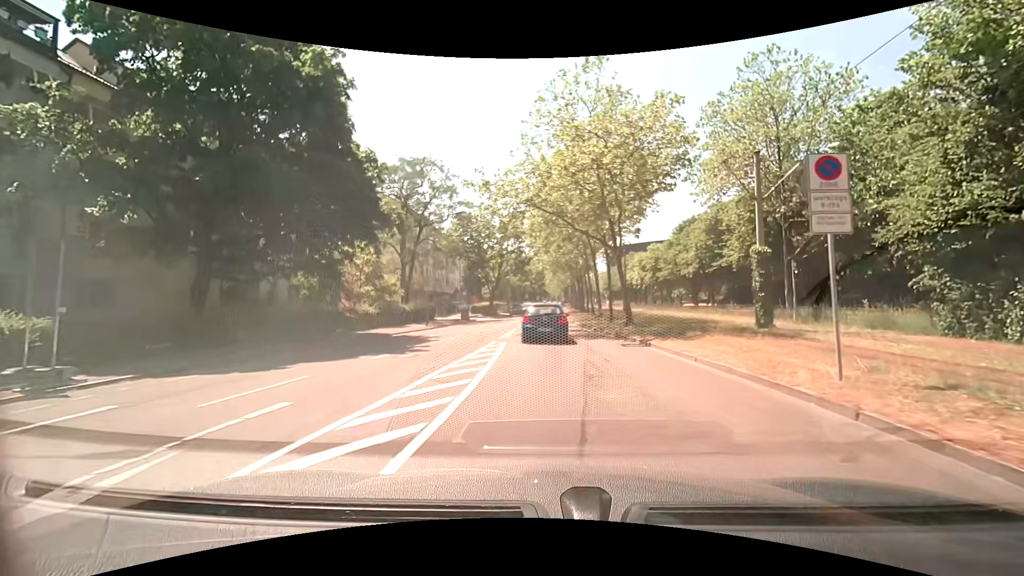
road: residential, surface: asphalt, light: Day
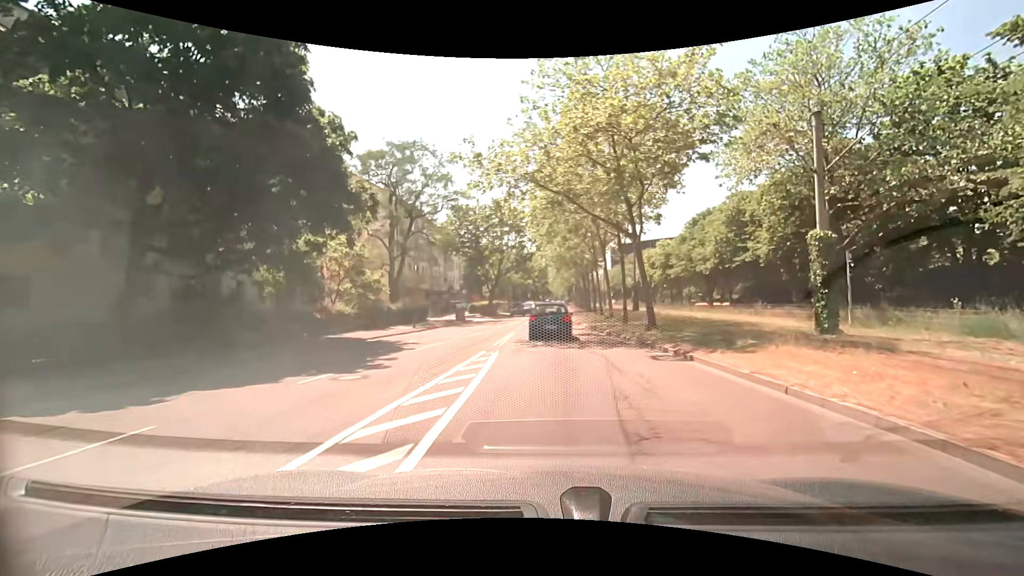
(0.0, +4.2) m; -1°
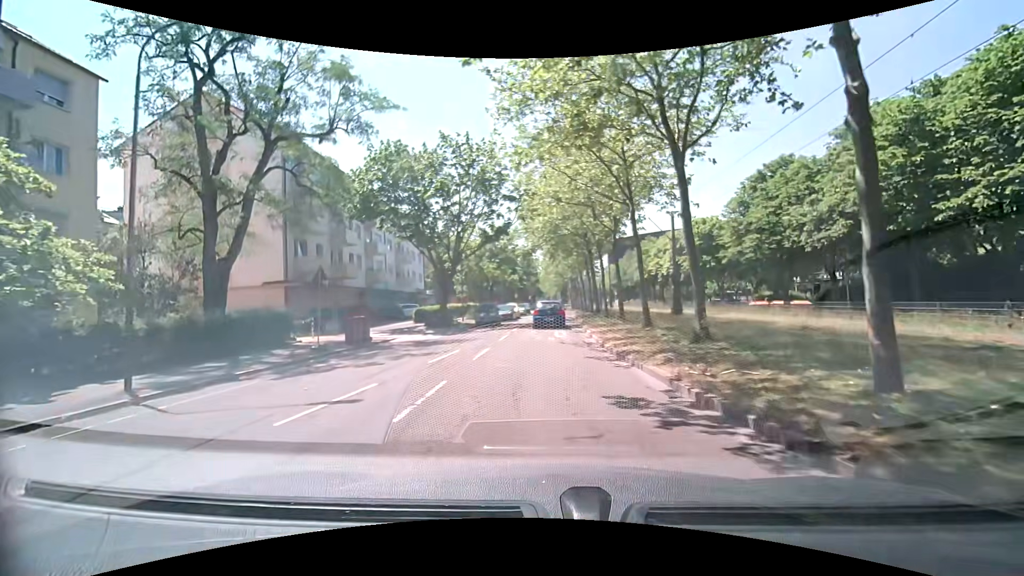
(+0.4, +21.2) m; +1°
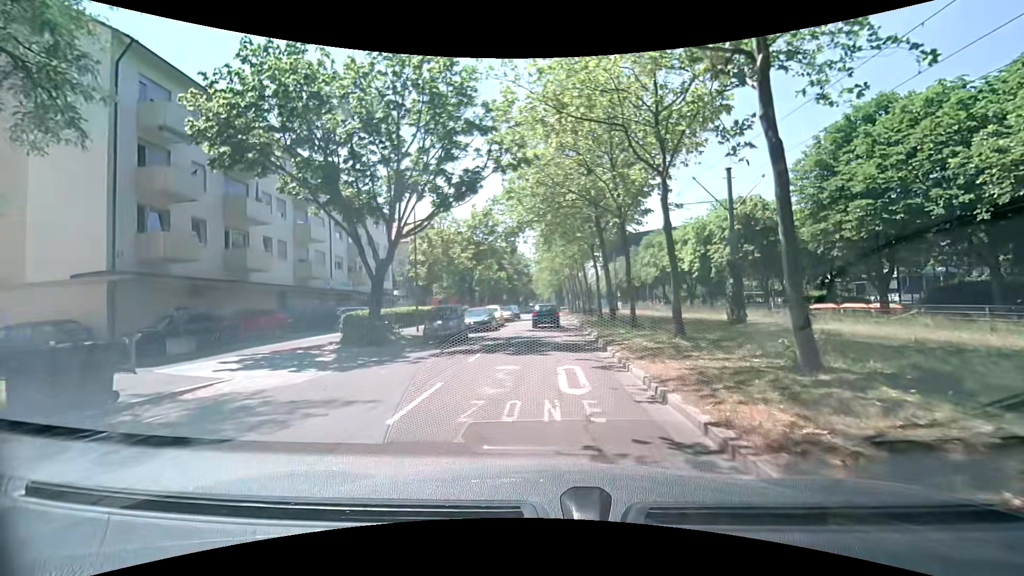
(+0.1, +12.2) m; +1°
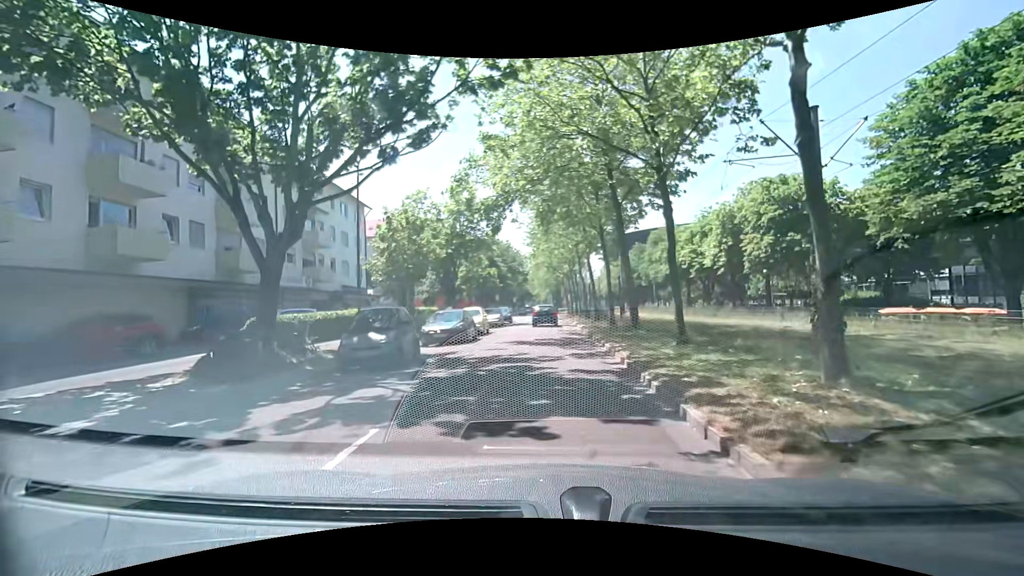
(0.0, +7.9) m; +1°
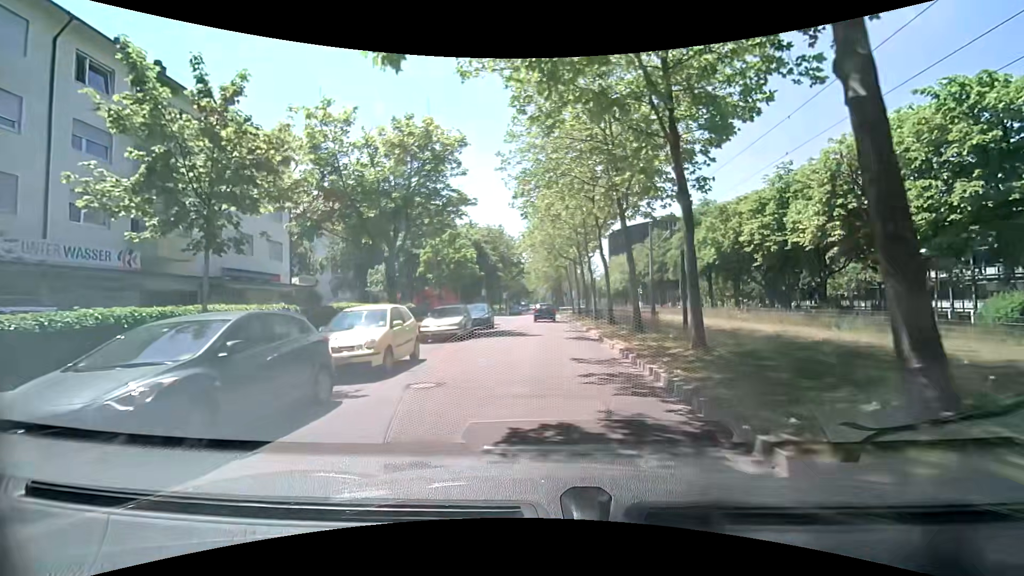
(-0.3, +15.7) m; -1°
